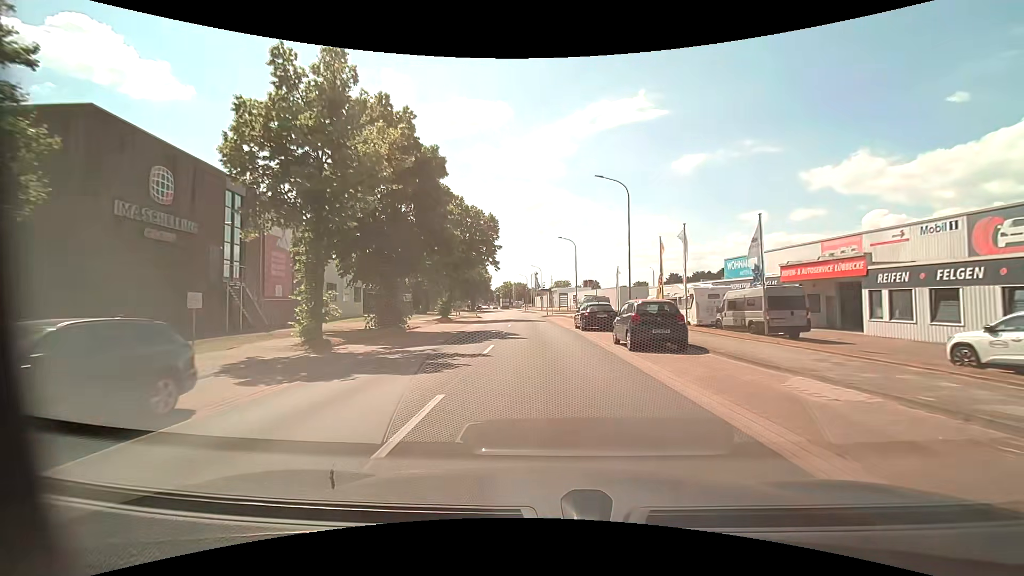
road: tertiary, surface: asphalt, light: Day
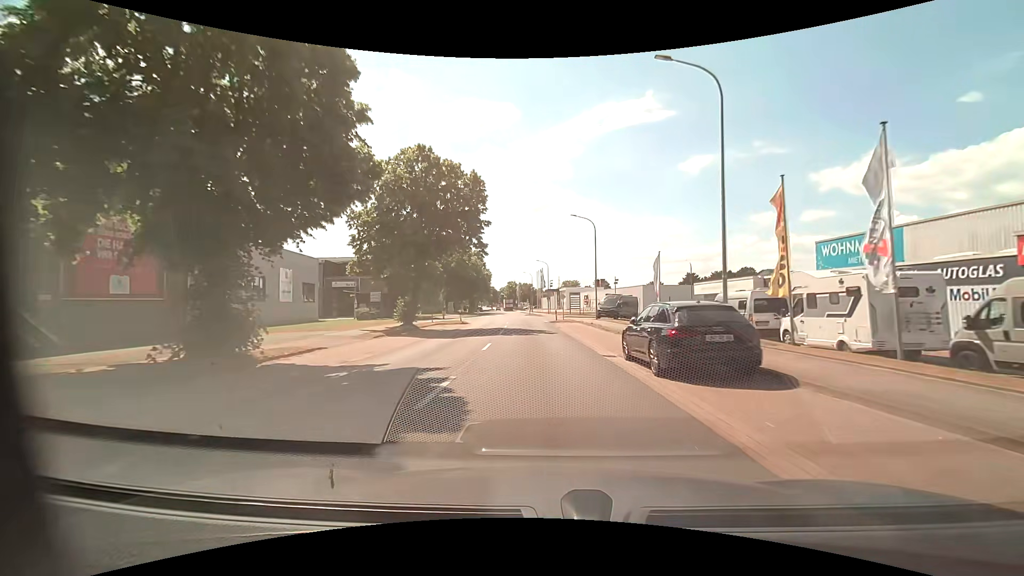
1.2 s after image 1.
(-0.1, +15.9) m; -1°
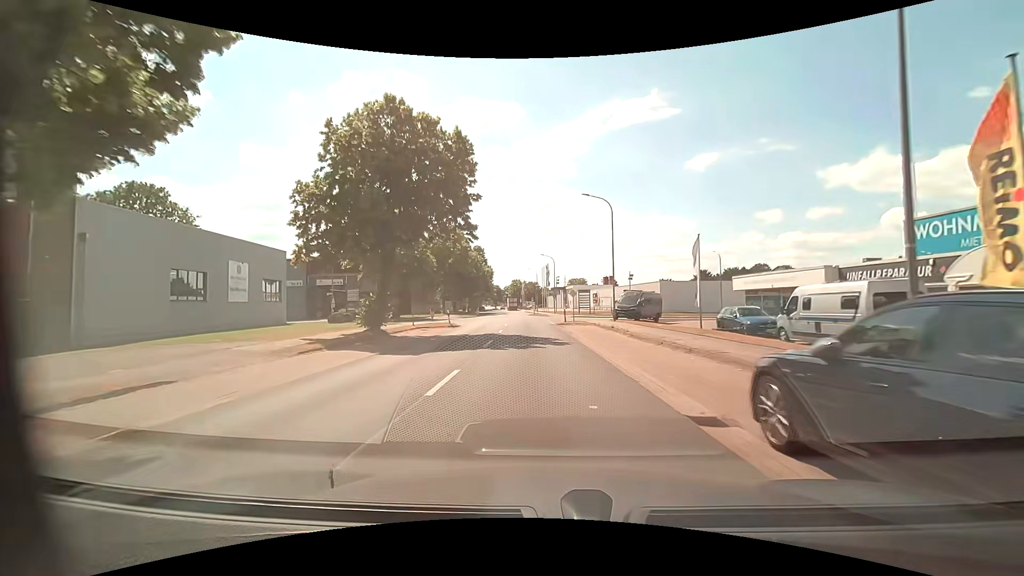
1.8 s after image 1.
(0.0, +8.0) m; -1°
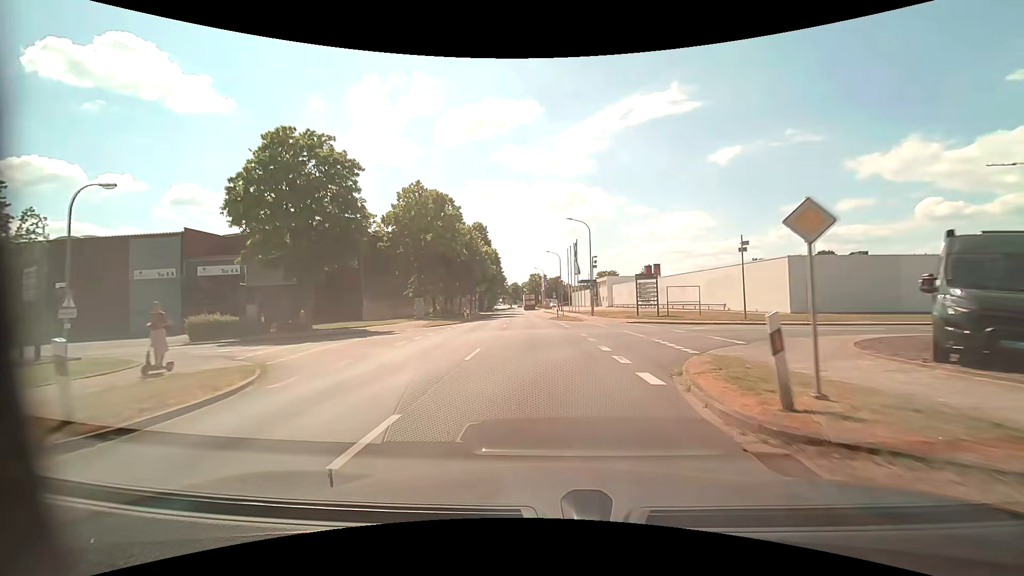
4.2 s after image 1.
(-0.3, +31.5) m; -2°
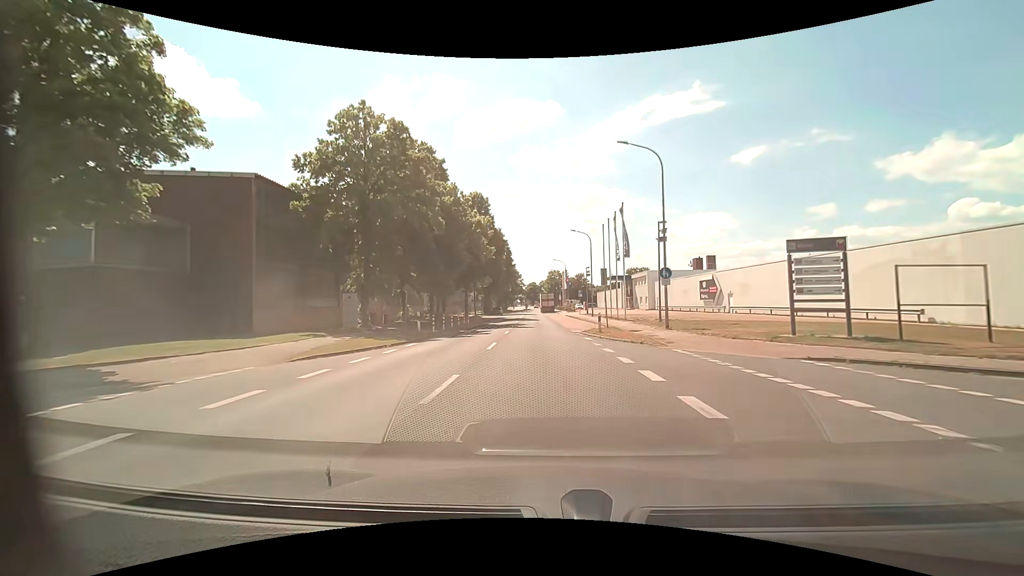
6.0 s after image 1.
(-0.4, +23.3) m; -2°
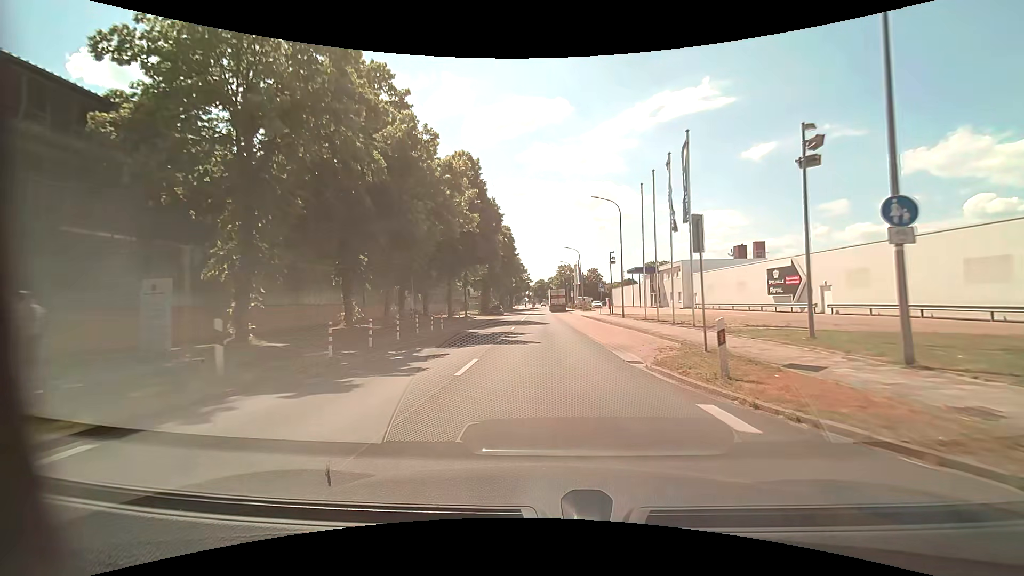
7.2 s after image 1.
(-0.2, +15.7) m; -1°
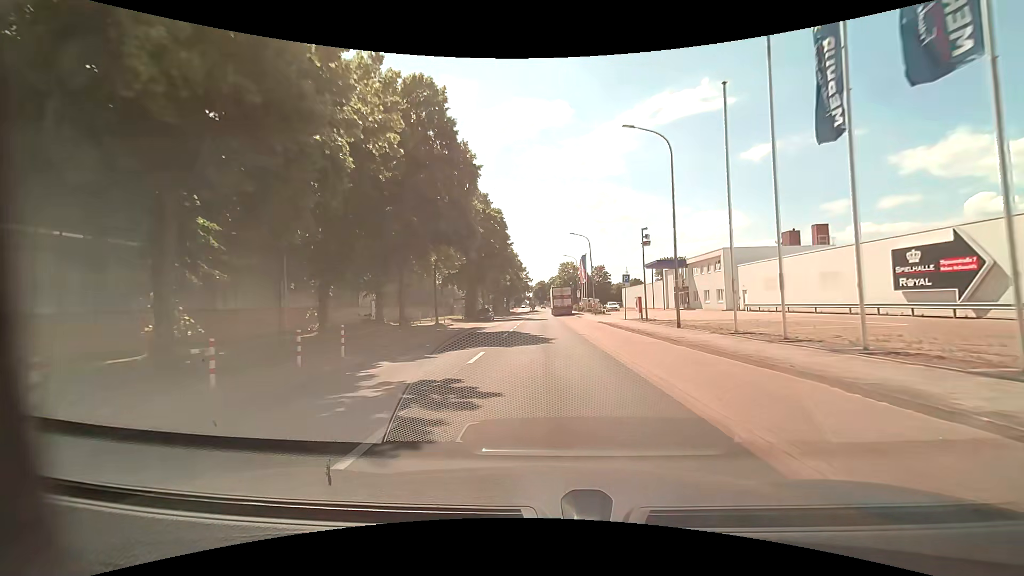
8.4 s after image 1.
(-0.2, +15.7) m; -1°
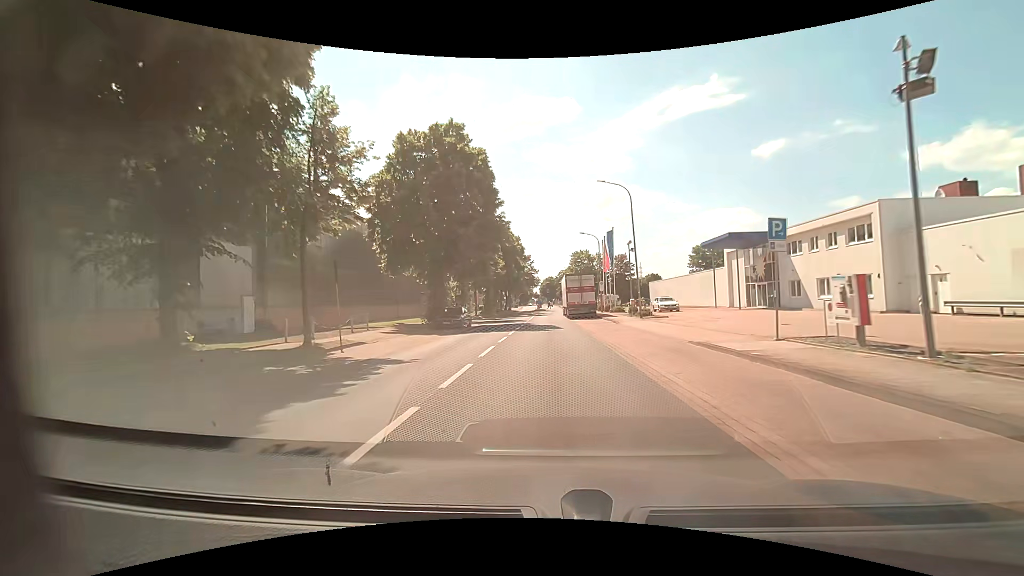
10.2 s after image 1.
(0.0, +23.2) m; -1°
(0, +10) (0, +20) (0, +30) (0, +40) (-1, +50) (0, +60) (0, +70) (+1, +80) (+1, +90) (+2, +100) m
